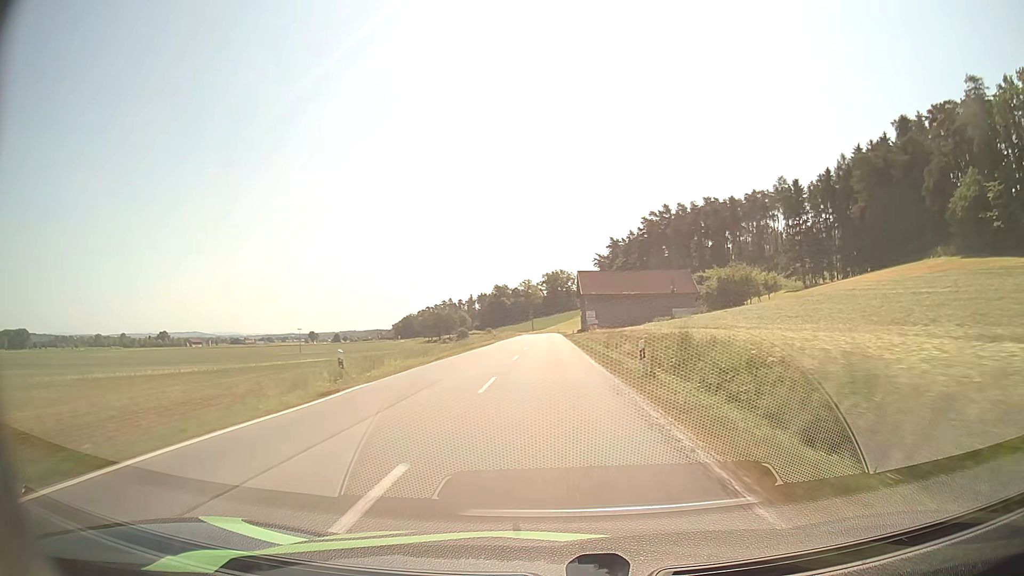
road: secondary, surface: asphalt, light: Day
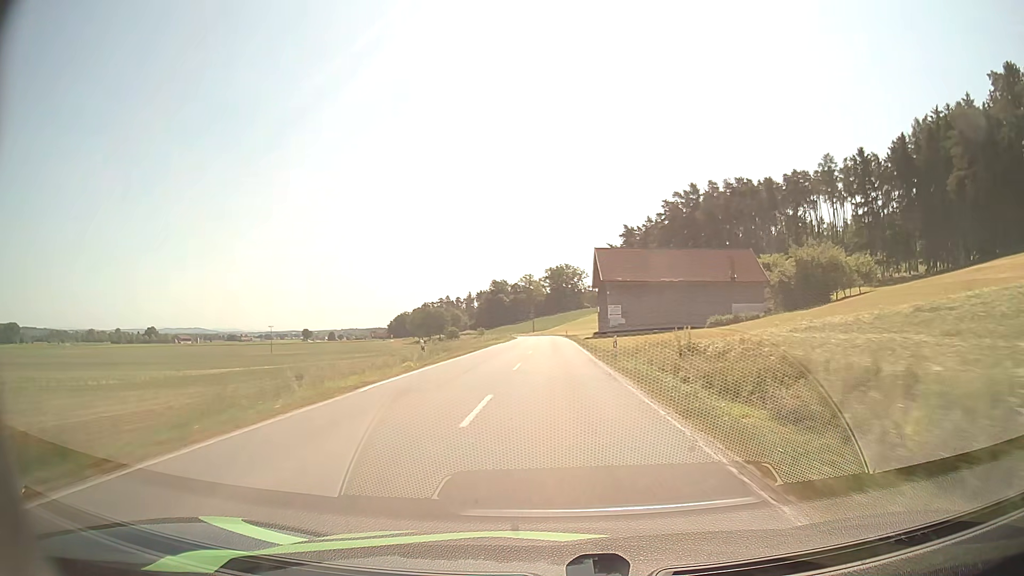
(-0.1, +39.0) m; 0°
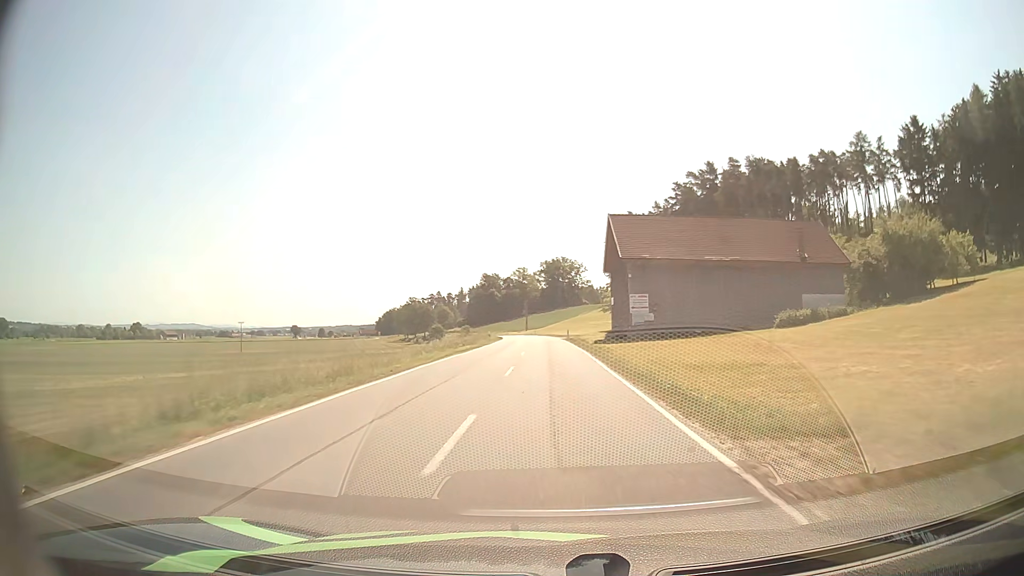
(+0.1, +25.9) m; 0°
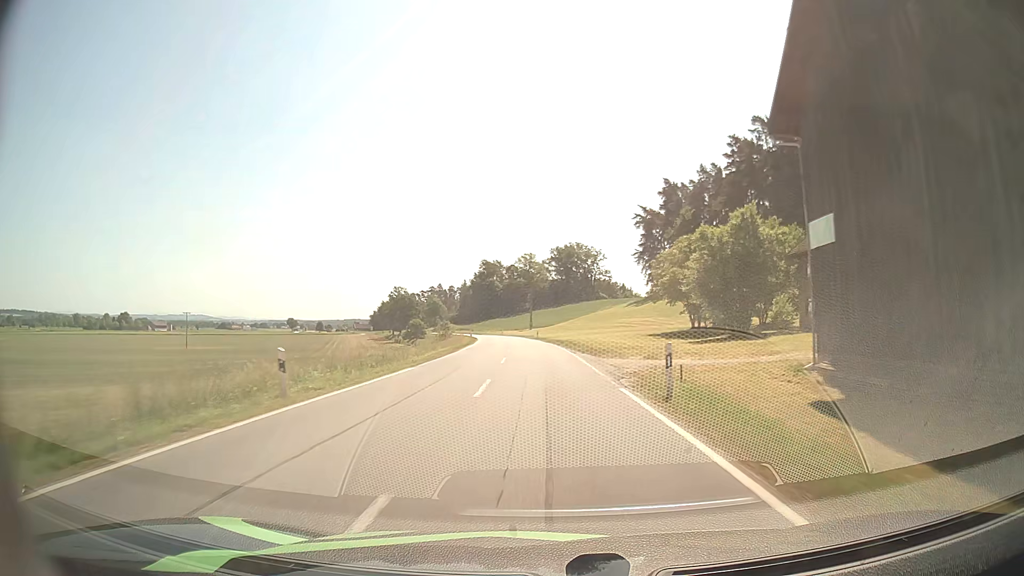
(-0.2, +50.8) m; -1°
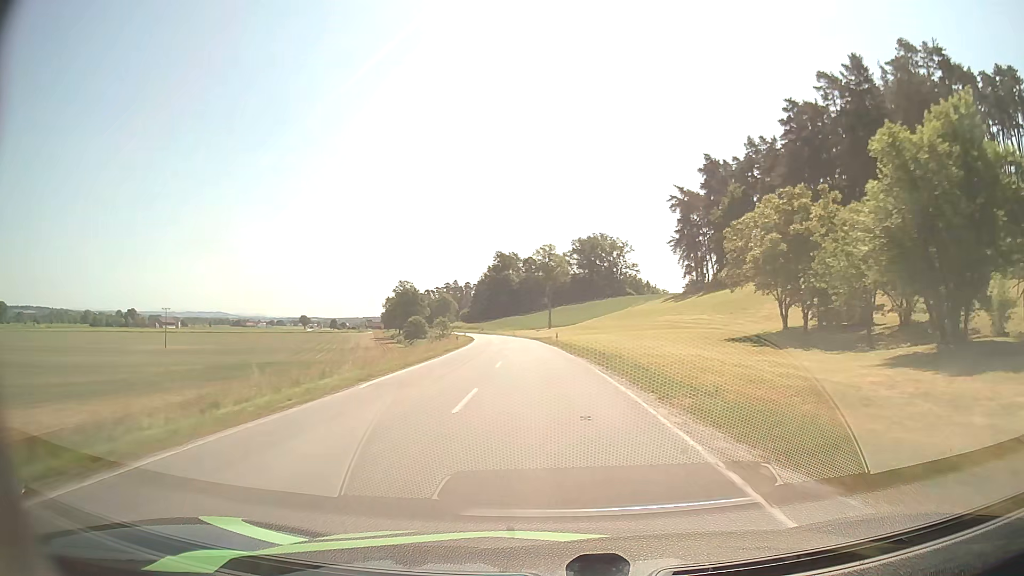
(-0.2, +25.2) m; -2°
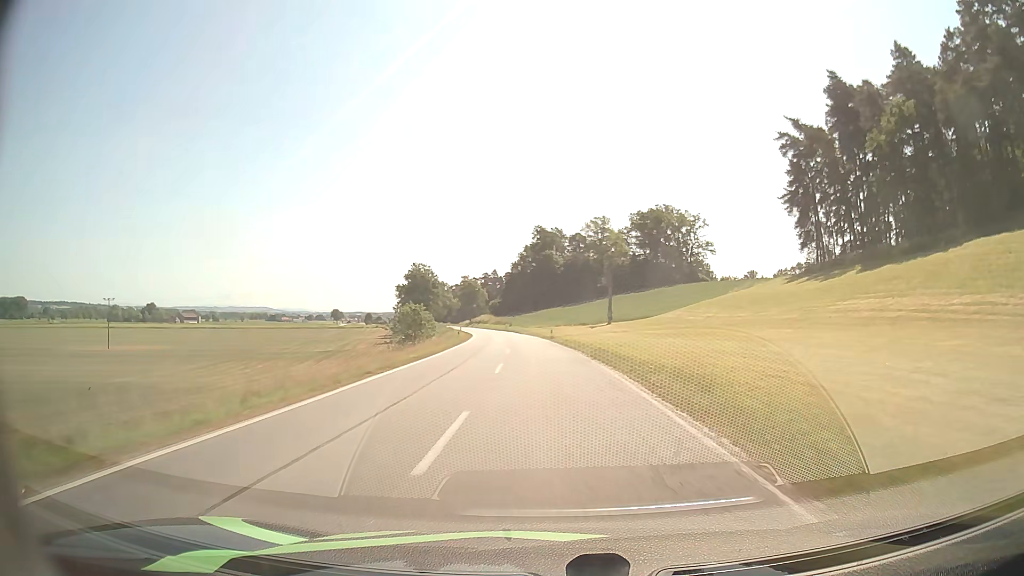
(-1.7, +50.5) m; -4°
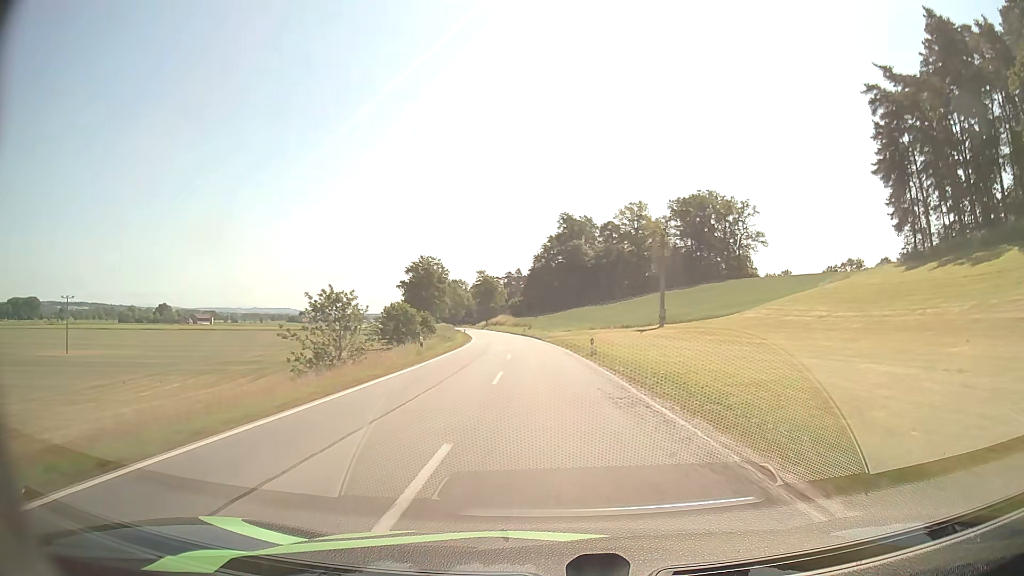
(-0.5, +25.5) m; -2°
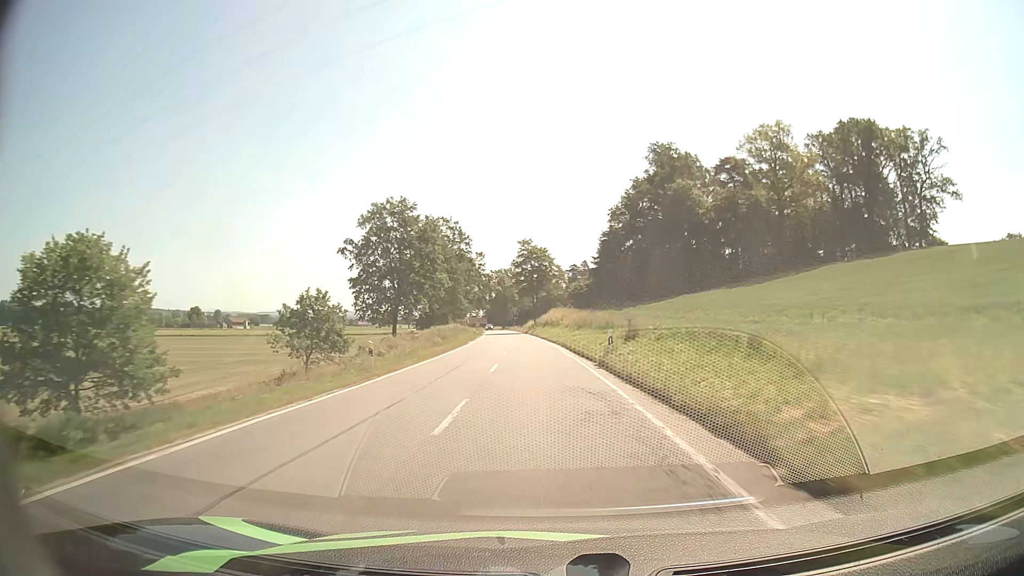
(-2.8, +64.7) m; -6°
(0, +10) (0, +20) (-1, +30) (-1, +40) (-2, +50) (-3, +60) (-3, +70) (-4, +80) (-5, +90) (-6, +100) m
